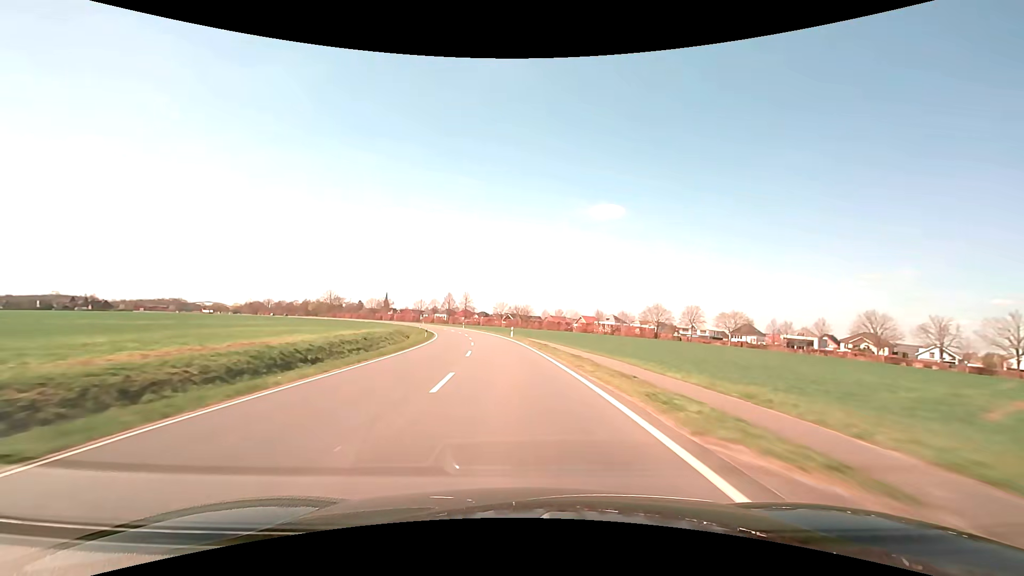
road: secondary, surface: asphalt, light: Day
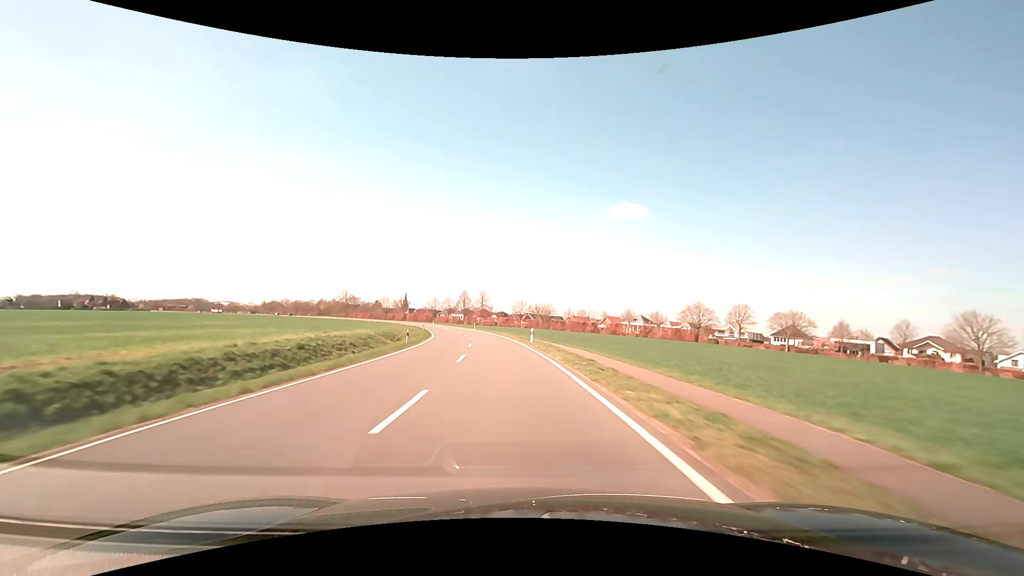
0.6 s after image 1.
(-0.3, +15.9) m; -2°
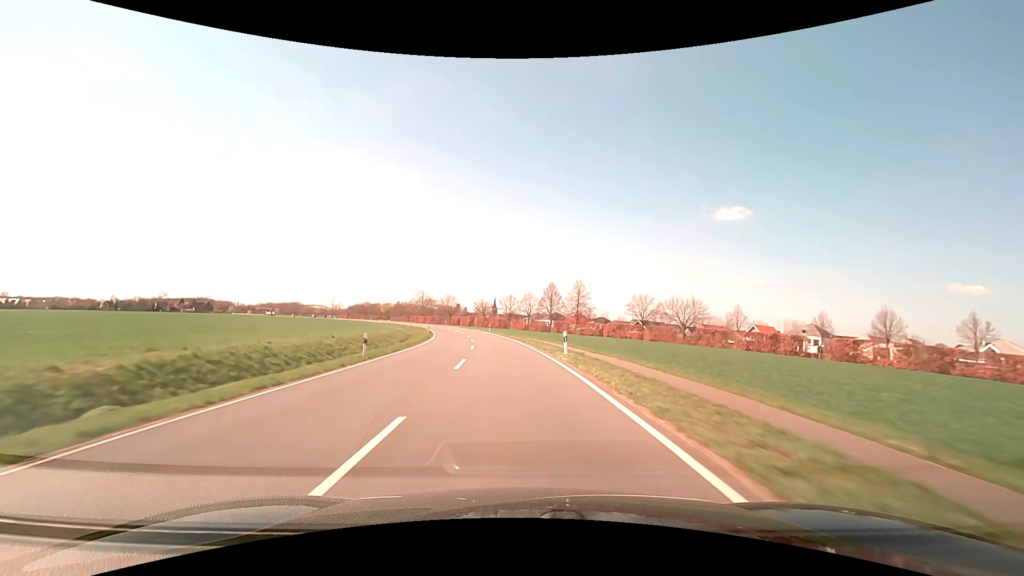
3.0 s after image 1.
(-5.8, +63.2) m; -10°
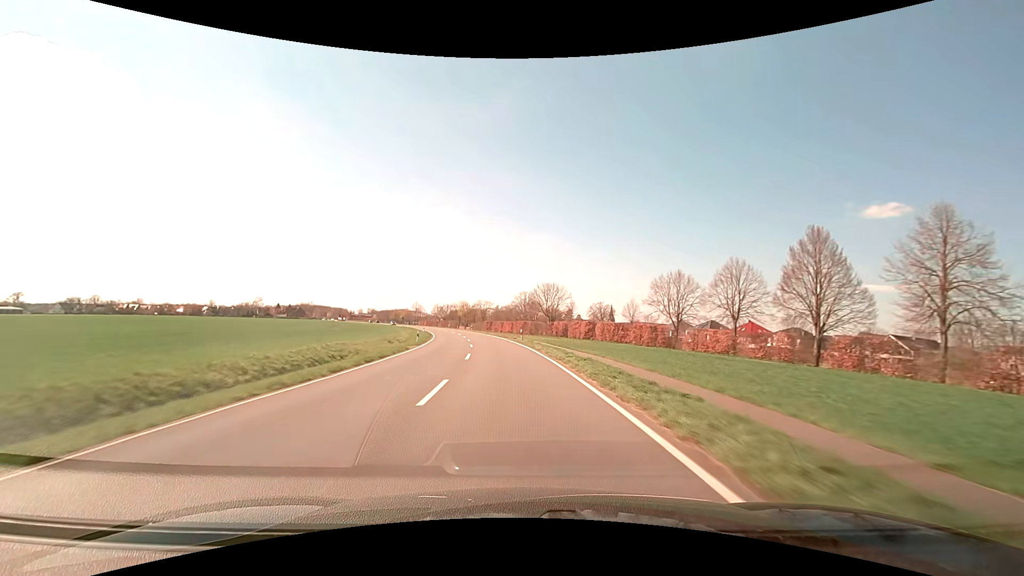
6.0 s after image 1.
(-9.2, +78.6) m; -13°
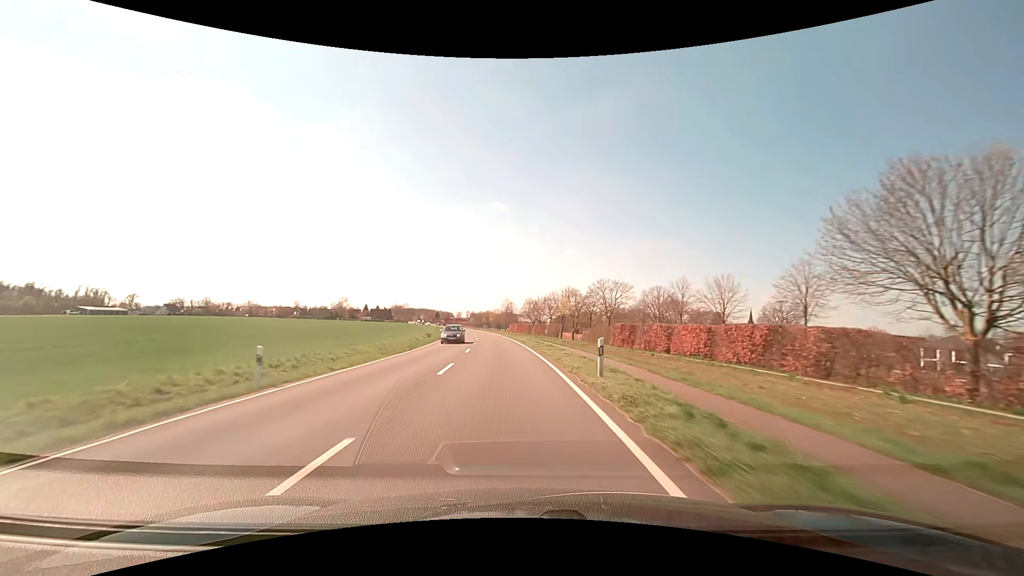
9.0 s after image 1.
(-8.3, +78.6) m; -12°
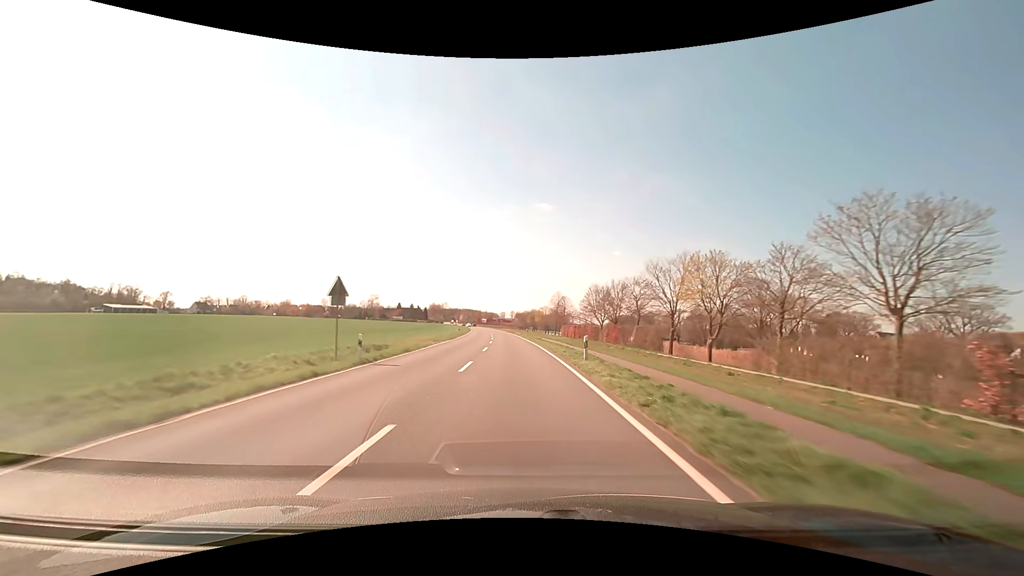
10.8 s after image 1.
(-2.6, +47.5) m; -5°
